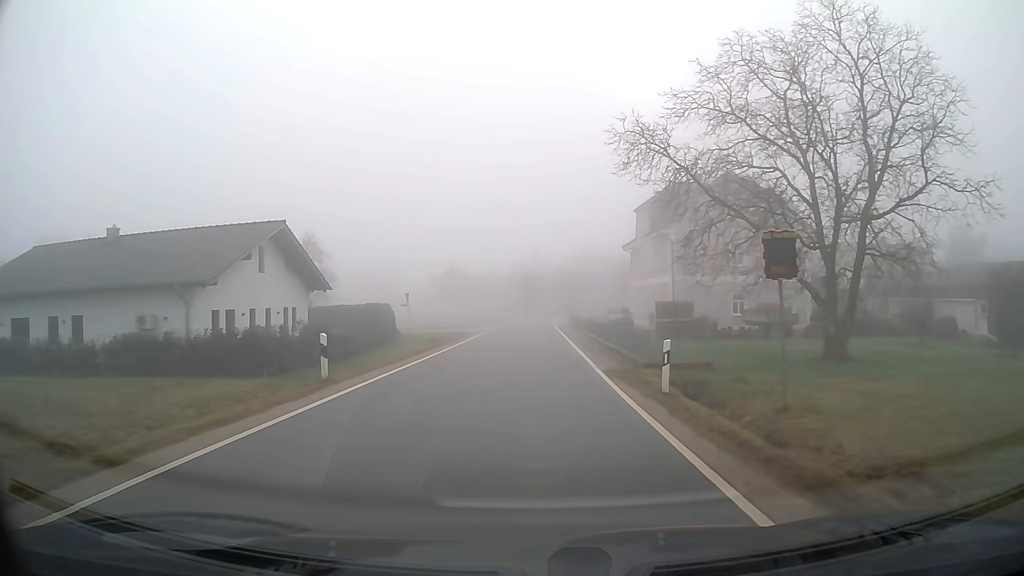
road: tertiary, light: Day
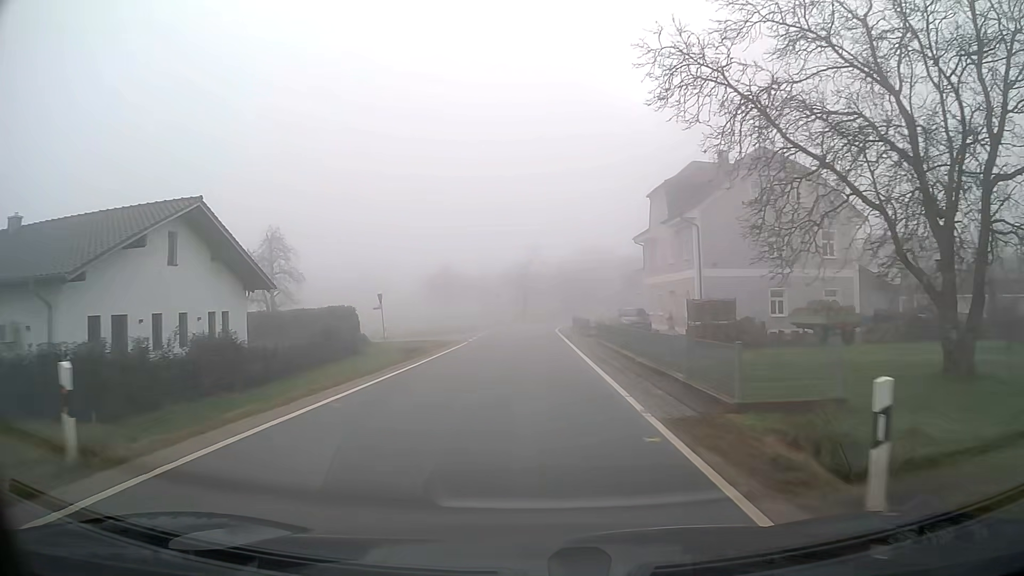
(0.0, +8.0) m; 0°
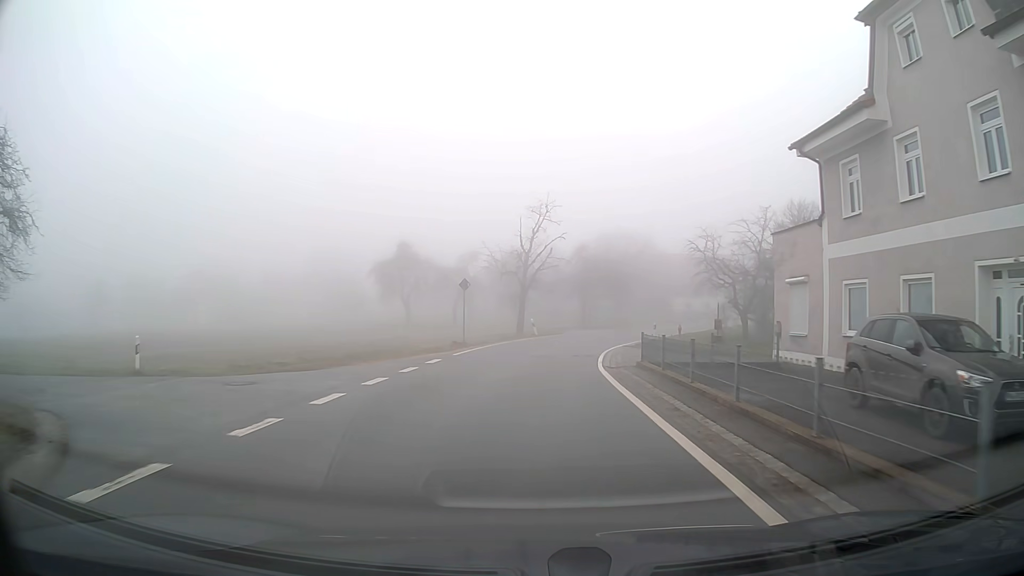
(-0.1, +31.9) m; 0°
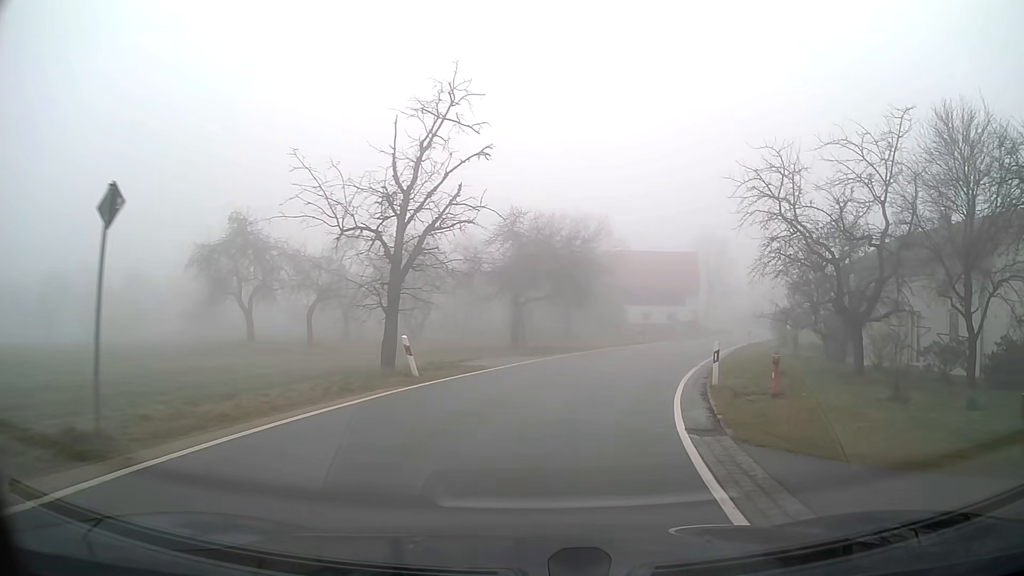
(+1.1, +22.4) m; +9°
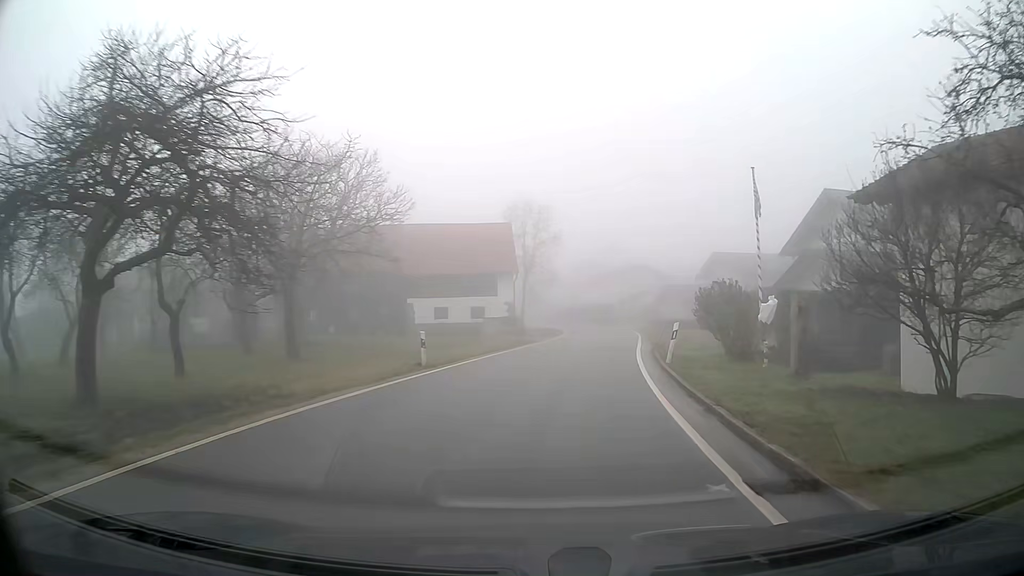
(+3.3, +21.7) m; +16°
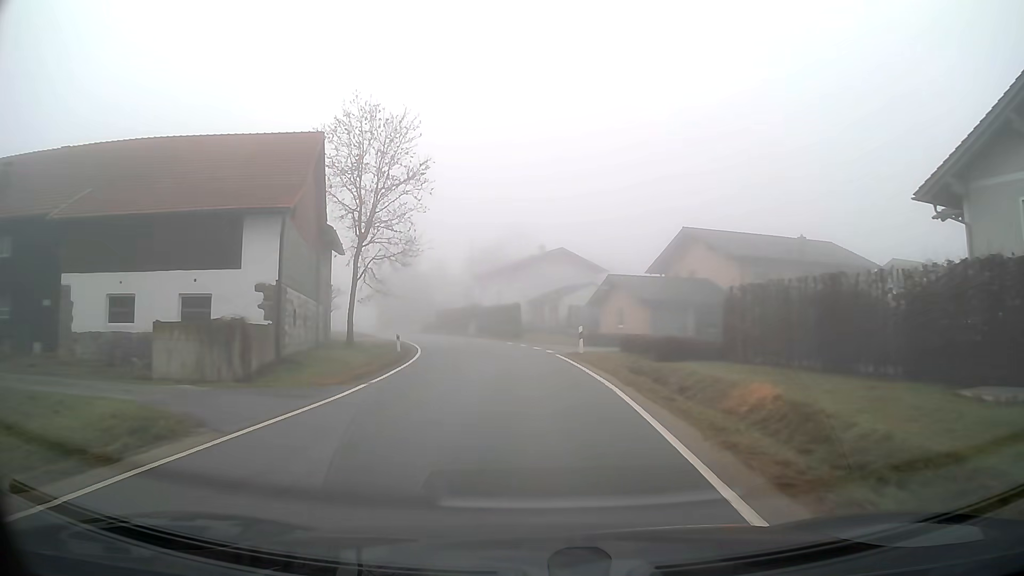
(+2.5, +29.9) m; +6°
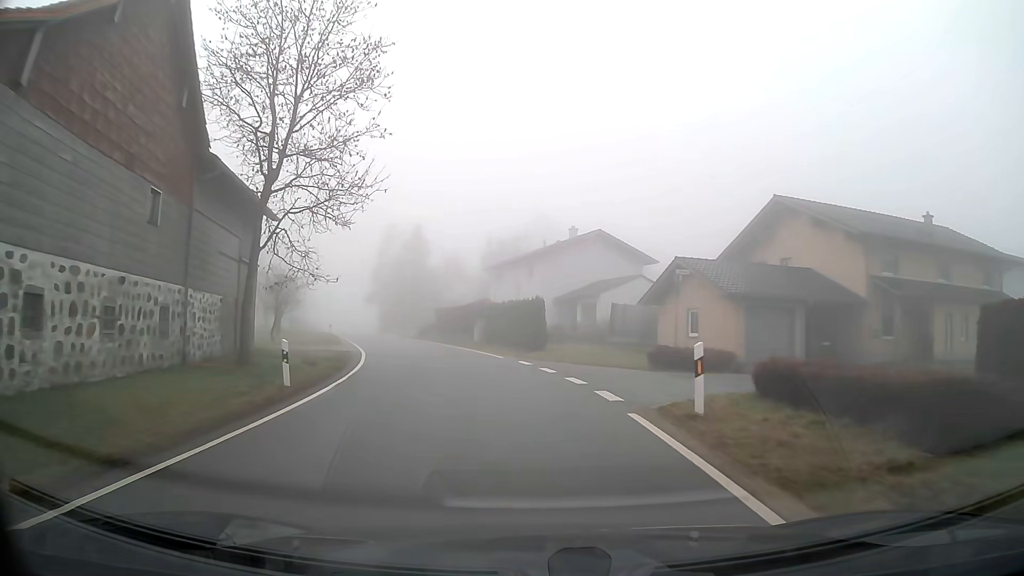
(-0.3, +14.9) m; -3°
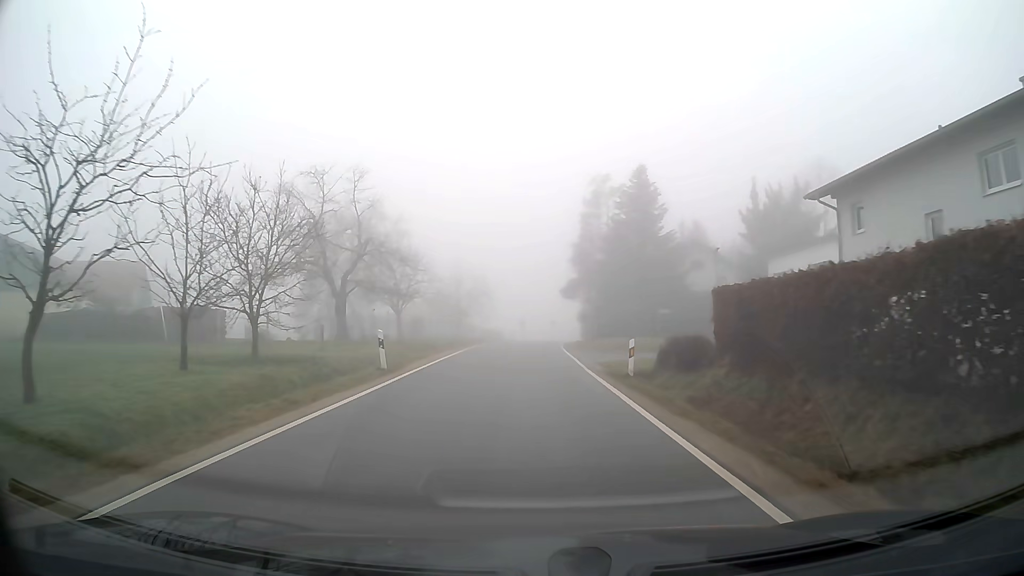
(-5.8, +35.6) m; -17°
(0, +10) (0, +20) (0, +30) (0, +40) (0, +50) (+1, +60) (+3, +70) (+4, +80) (+5, +90) (+7, +100) m
